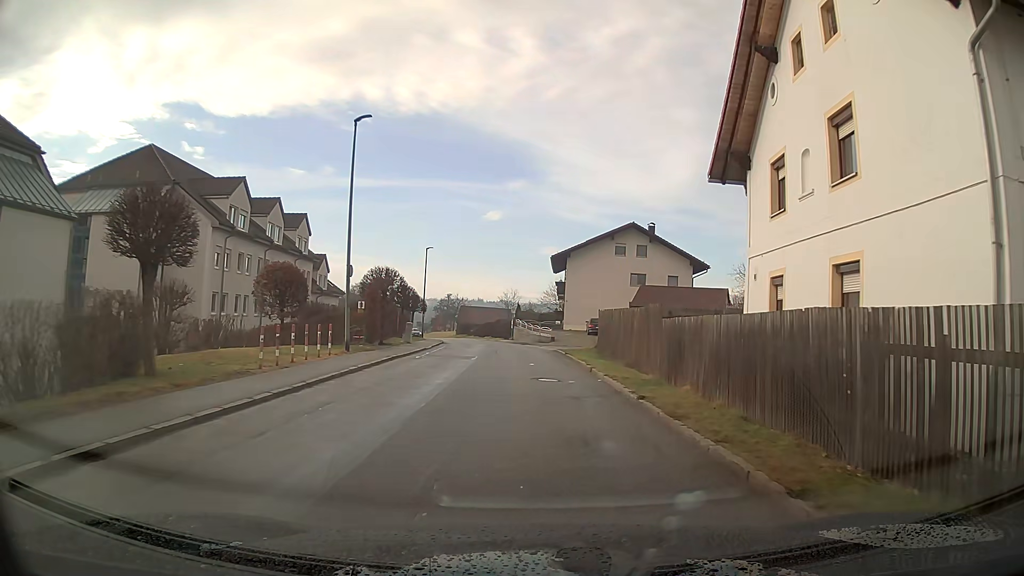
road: tertiary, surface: asphalt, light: Day
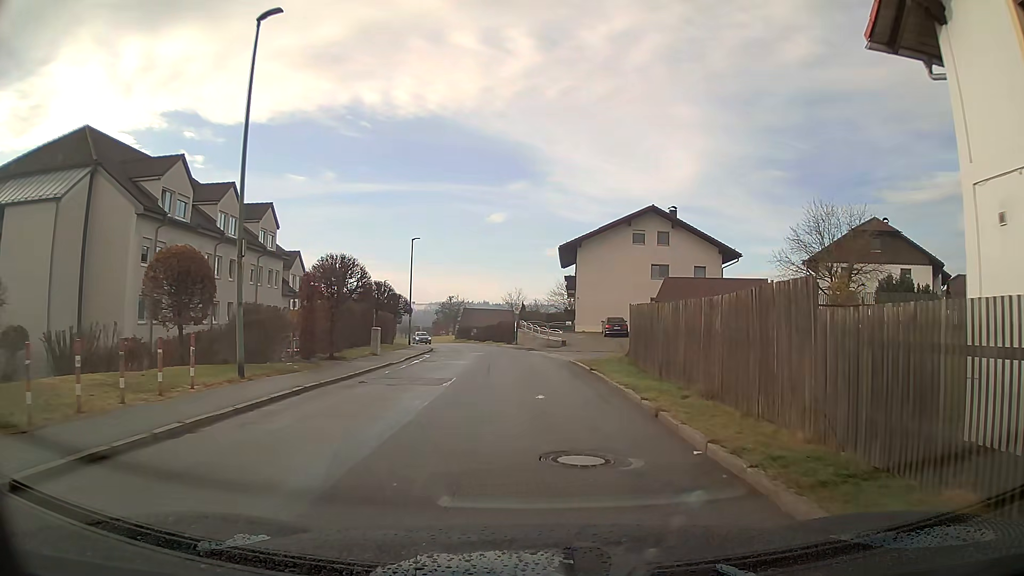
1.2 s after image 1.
(0.0, +9.2) m; 0°
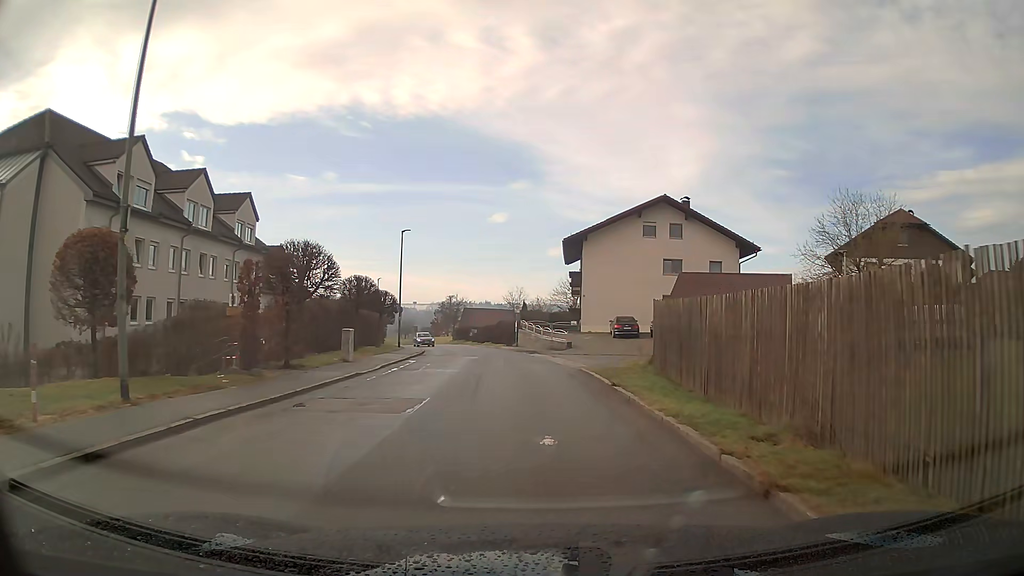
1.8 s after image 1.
(0.0, +4.6) m; 0°
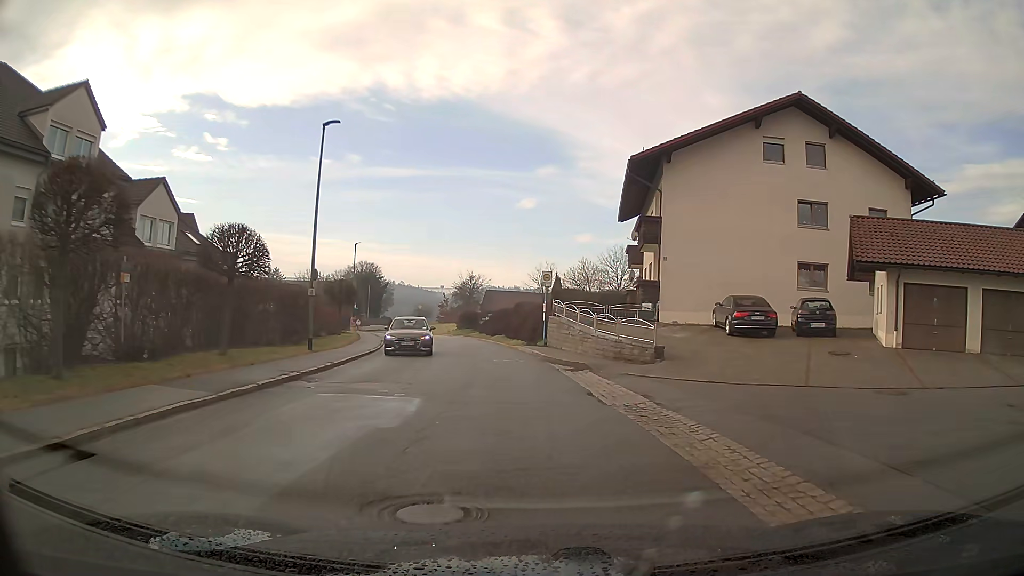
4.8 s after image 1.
(-0.5, +23.2) m; -3°
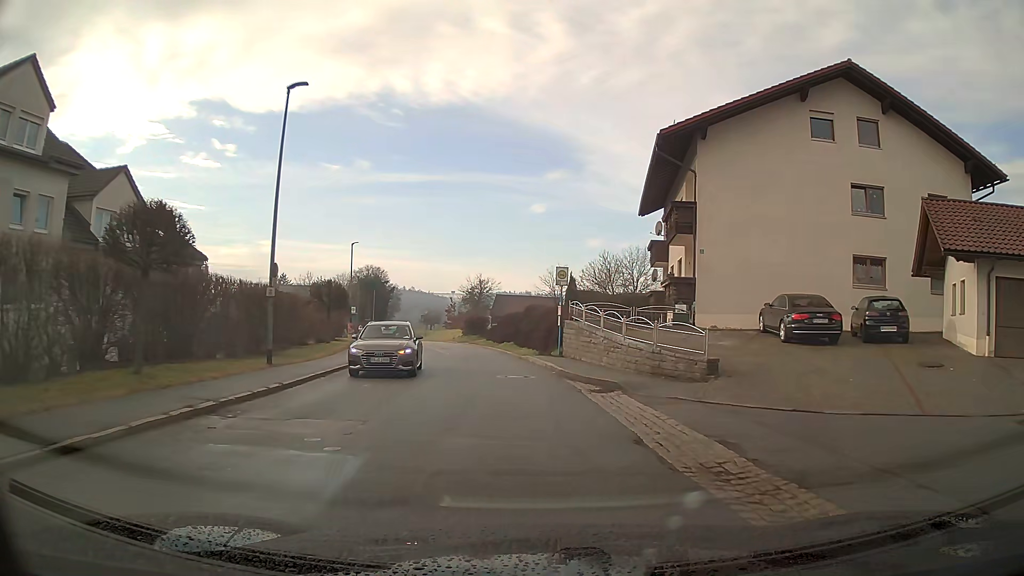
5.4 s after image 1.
(0.0, +4.7) m; -1°
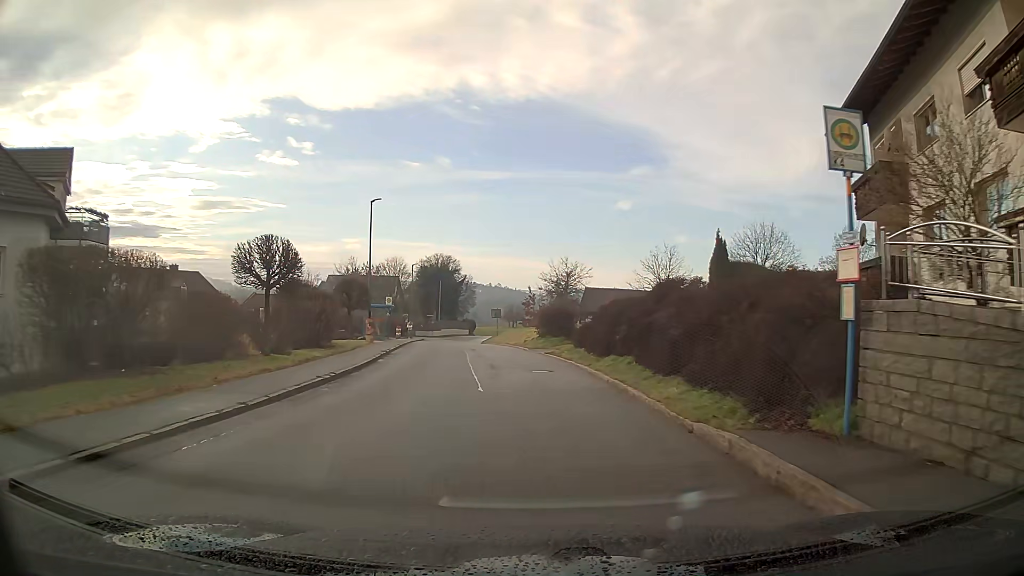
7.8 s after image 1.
(-1.2, +18.9) m; -8°
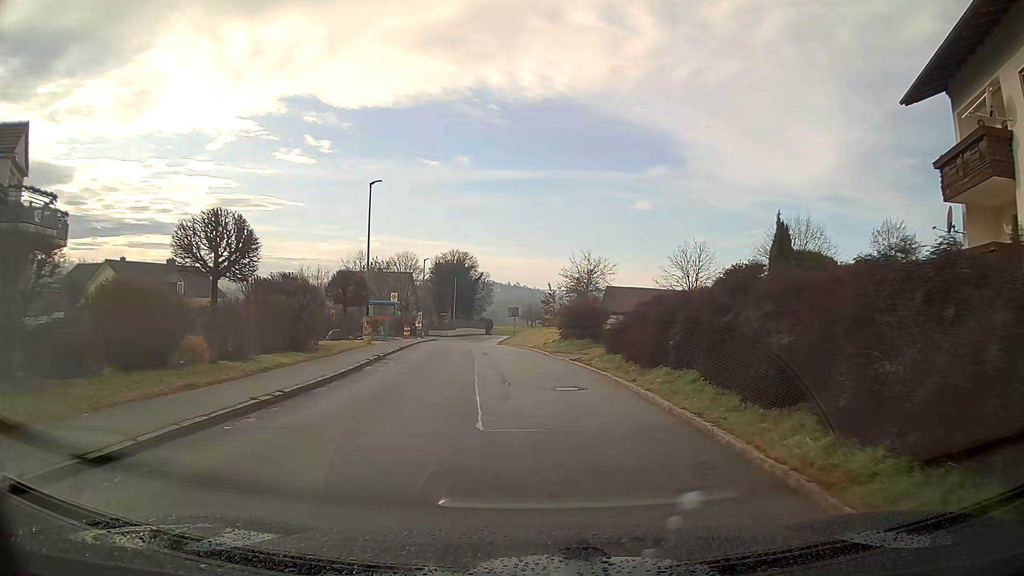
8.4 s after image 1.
(-0.1, +4.7) m; -1°
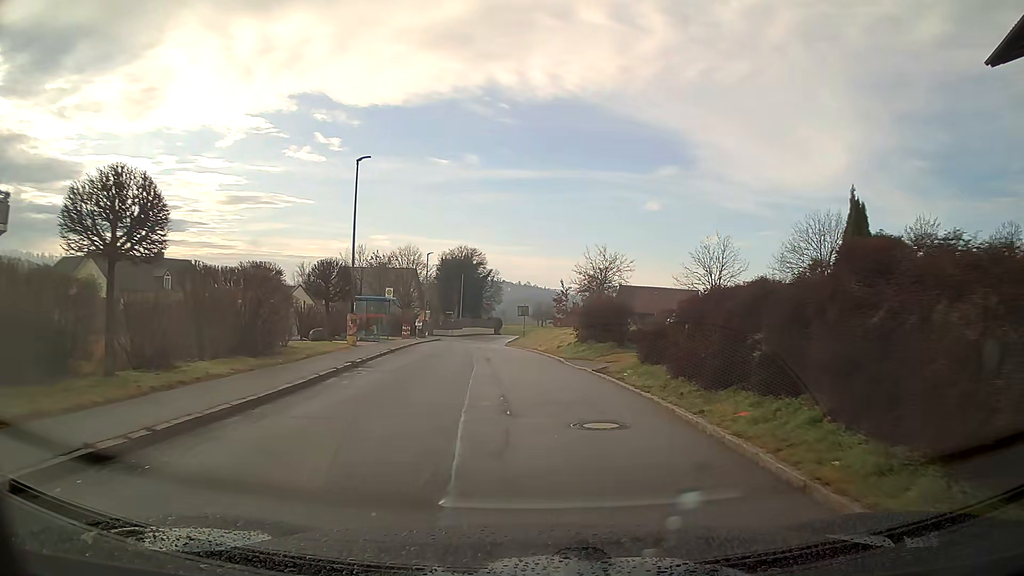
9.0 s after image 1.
(0.0, +4.7) m; -1°
(0, +10) (-1, +20) (-1, +30) (-2, +40) (-3, +50) (-4, +60) (-4, +70) (-3, +80) (-3, +90) (-2, +100) m
